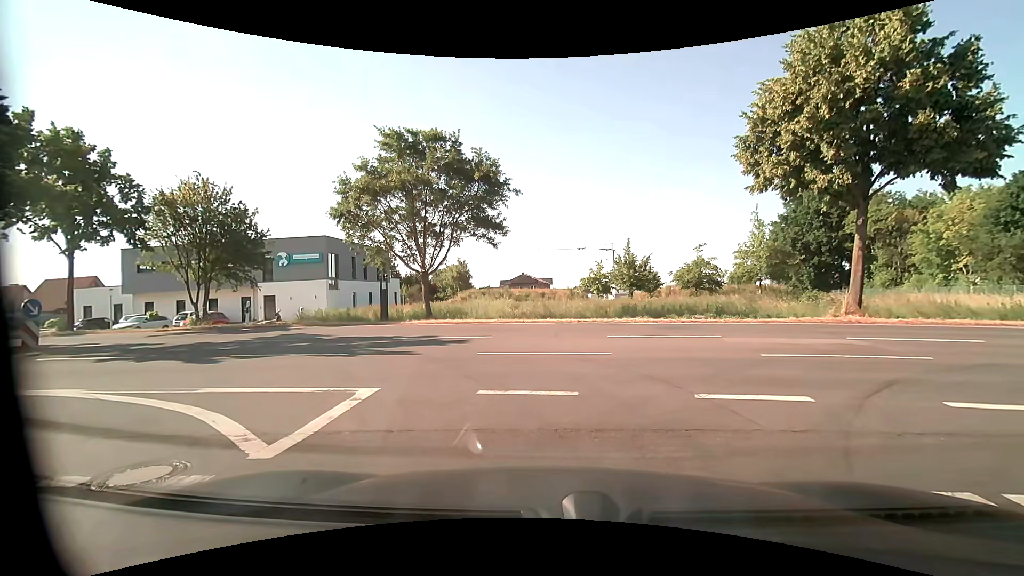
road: residential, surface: asphalt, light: Day
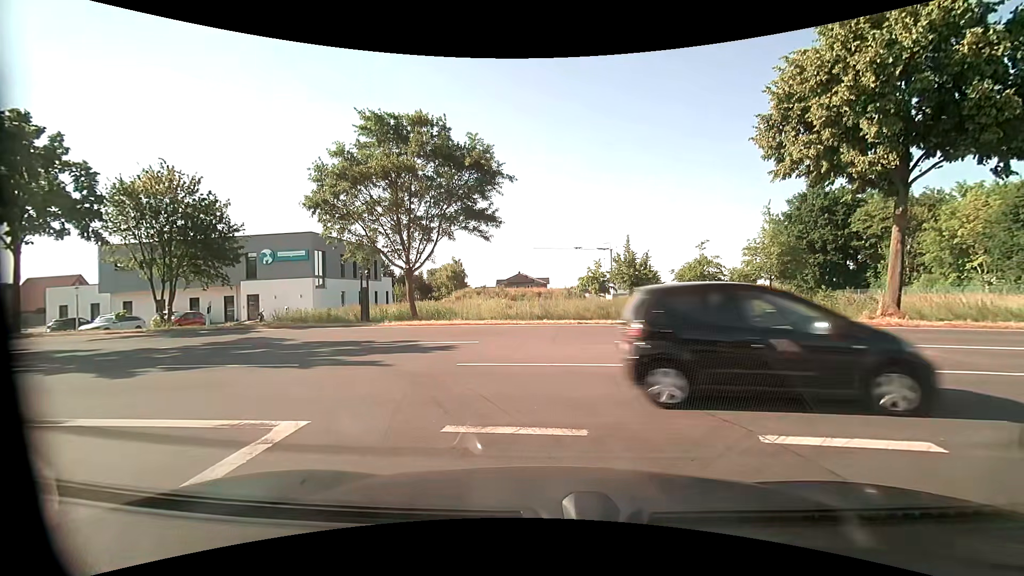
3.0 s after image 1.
(0.0, +2.2) m; 0°
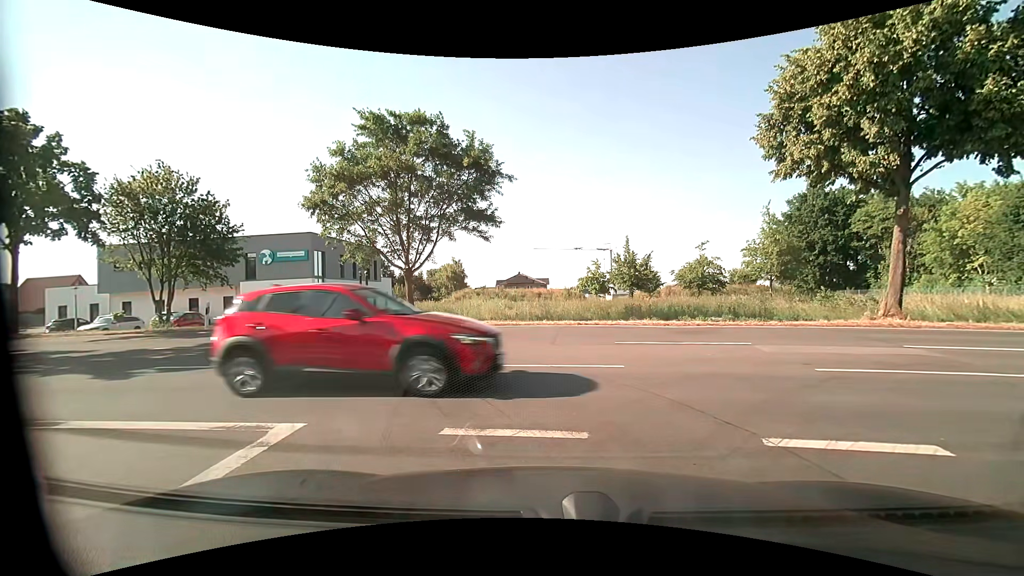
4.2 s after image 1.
(0.0, +0.1) m; 0°
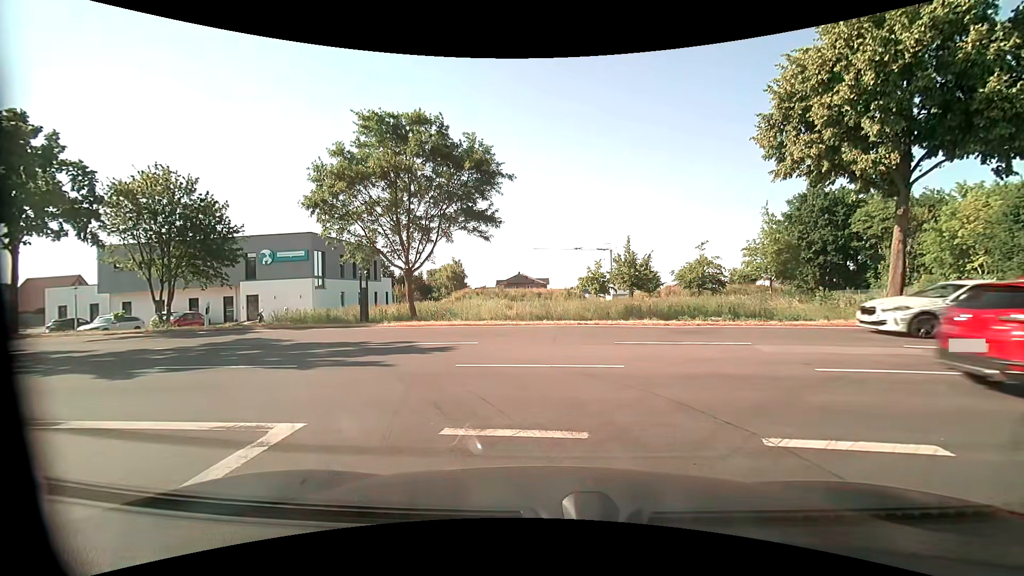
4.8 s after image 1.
(0.0, 0.0) m; 0°
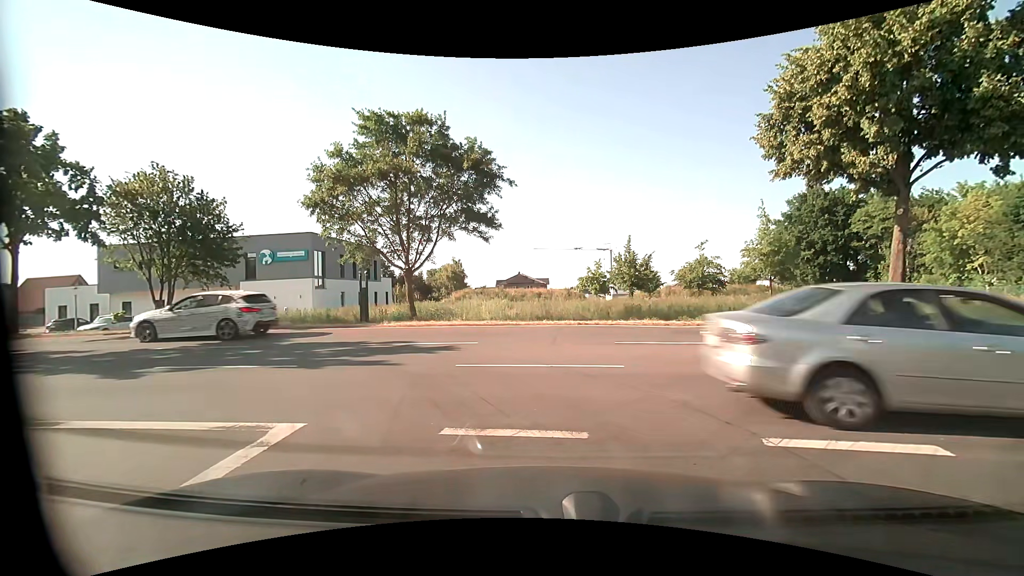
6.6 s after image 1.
(0.0, 0.0) m; 0°
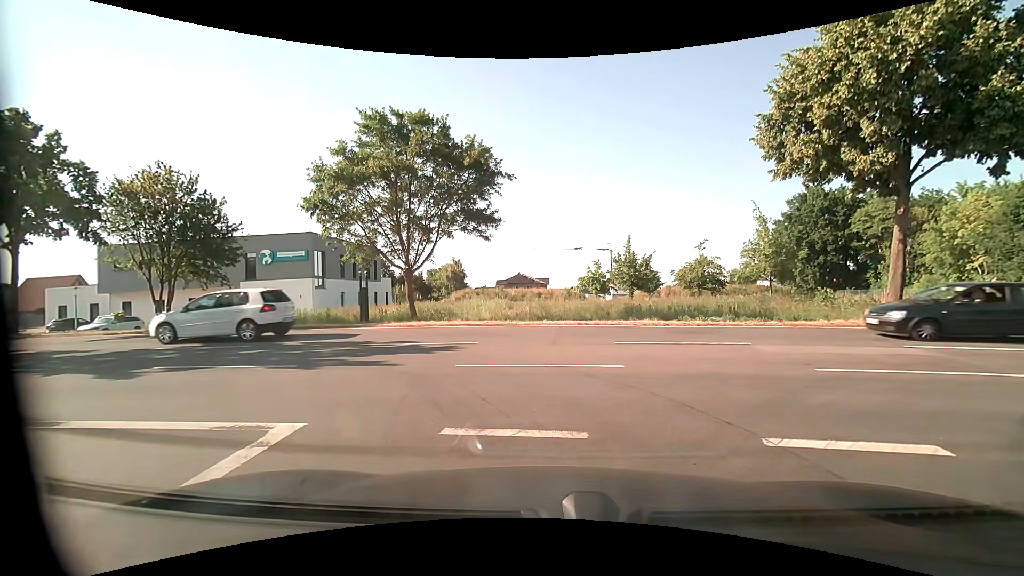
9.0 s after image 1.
(0.0, 0.0) m; 0°
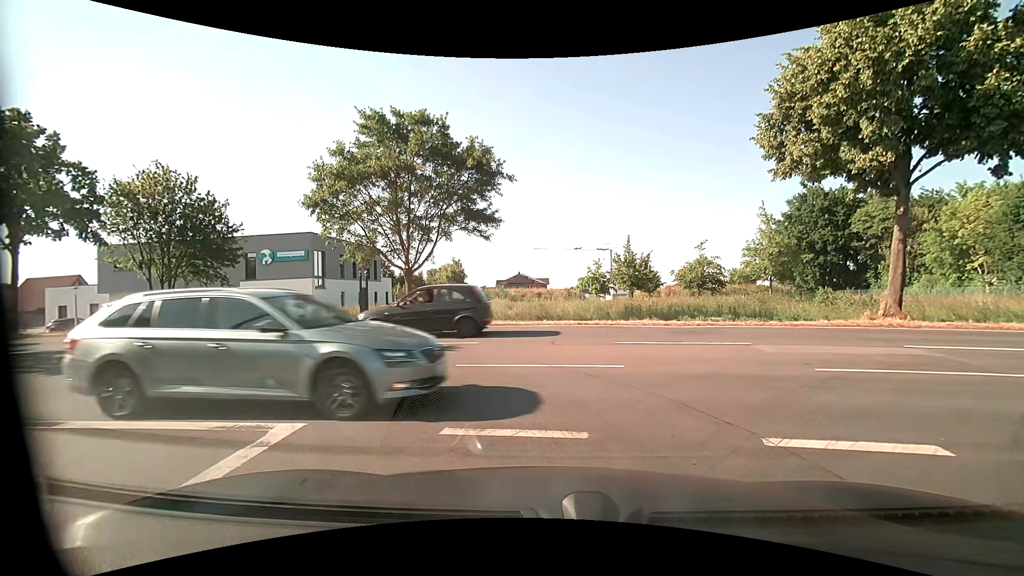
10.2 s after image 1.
(0.0, 0.0) m; 0°
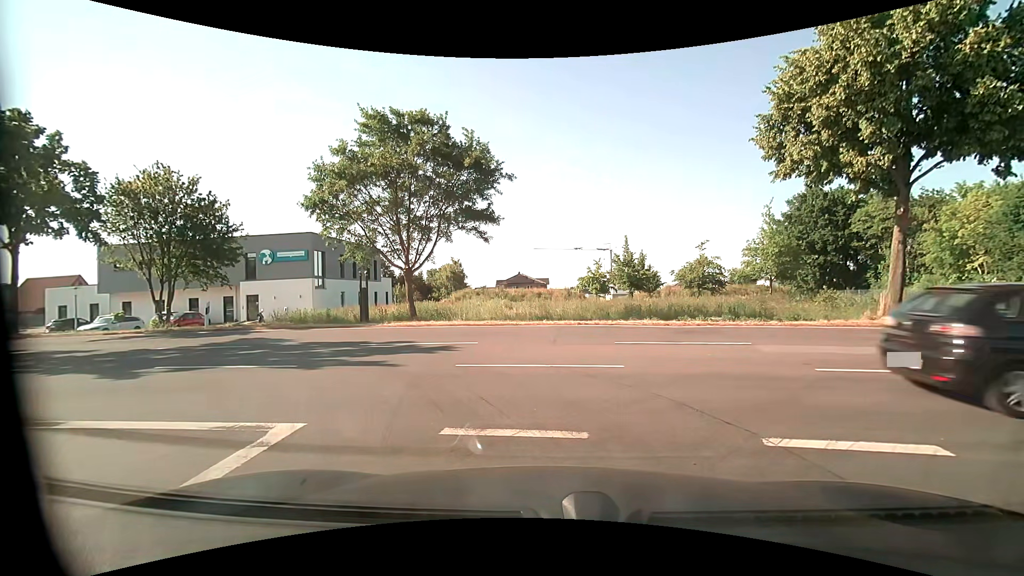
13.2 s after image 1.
(0.0, 0.0) m; 0°
